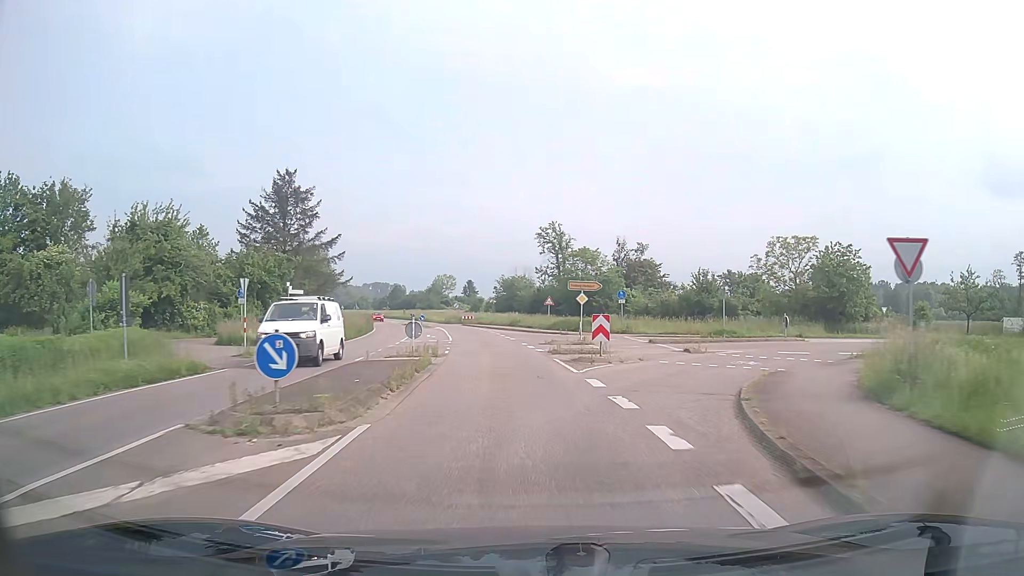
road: secondary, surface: asphalt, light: Day
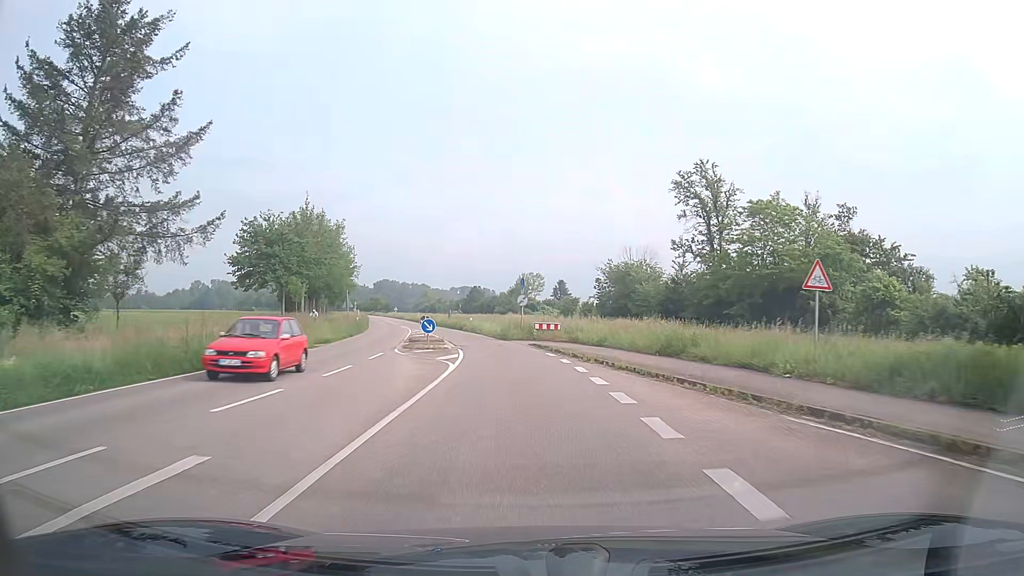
(-3.0, +41.7) m; -8°
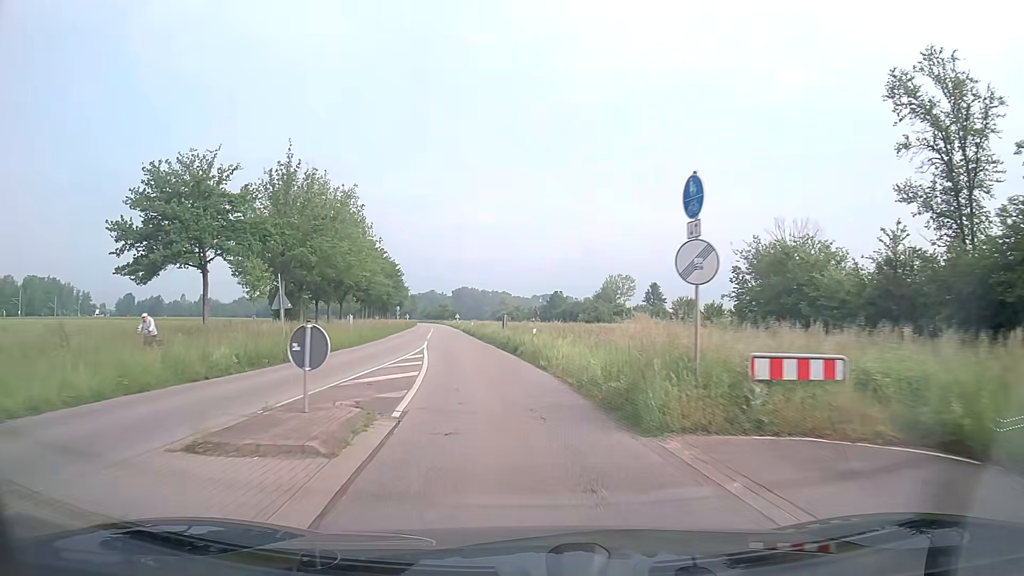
(-1.4, +26.5) m; -8°
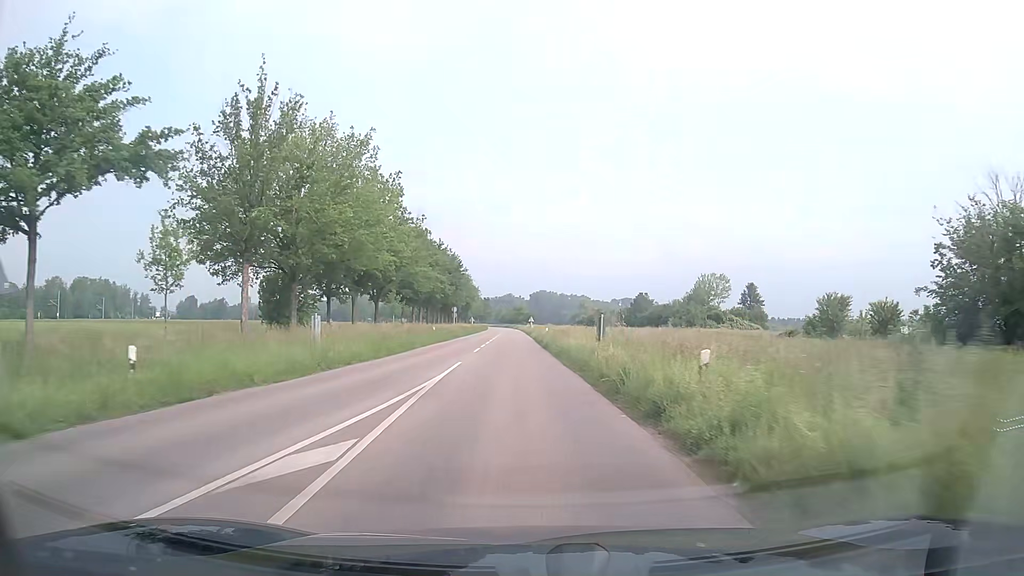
(-0.9, +18.3) m; -7°
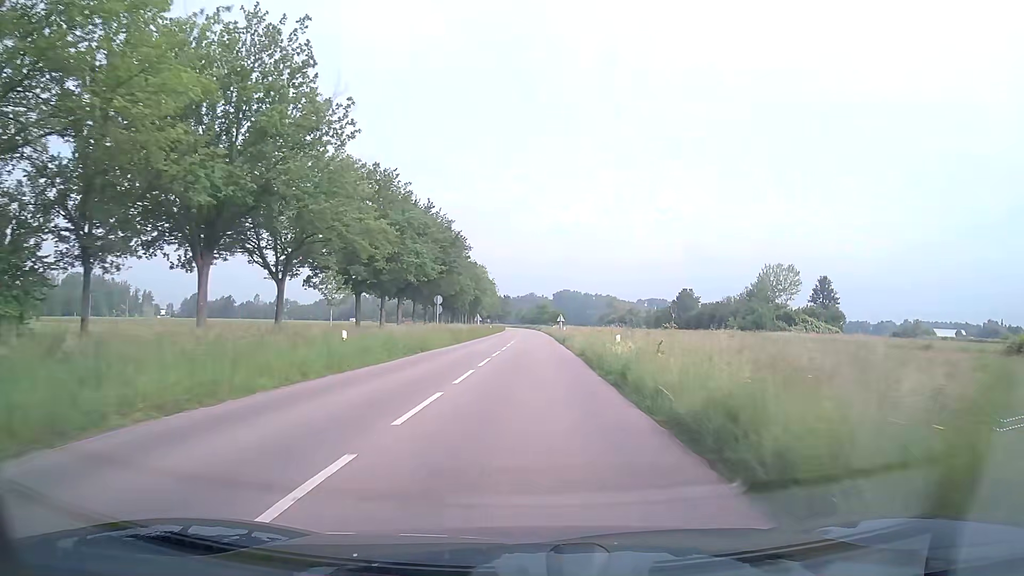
(-0.5, +29.2) m; -2°
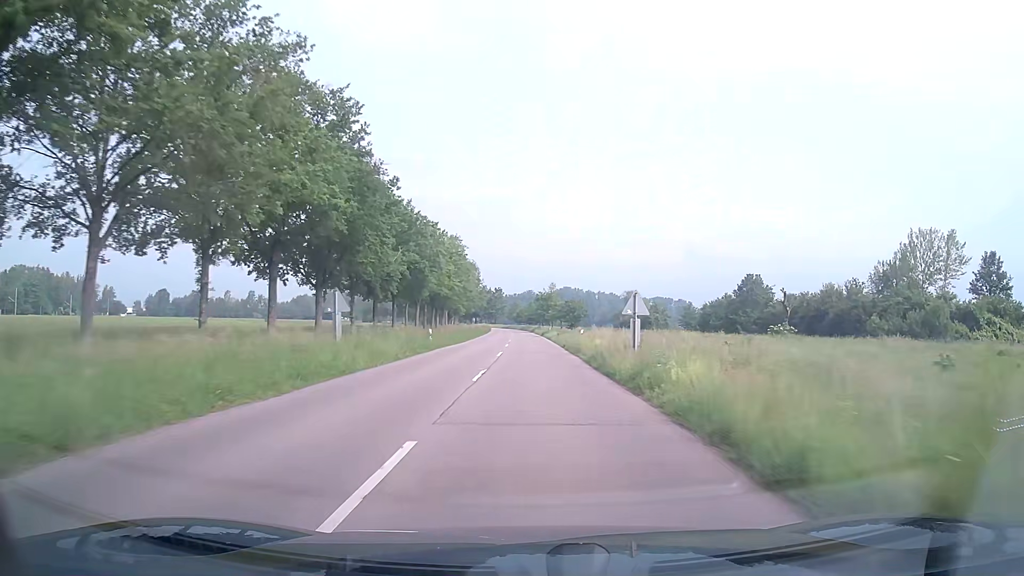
(+0.2, +53.5) m; 0°
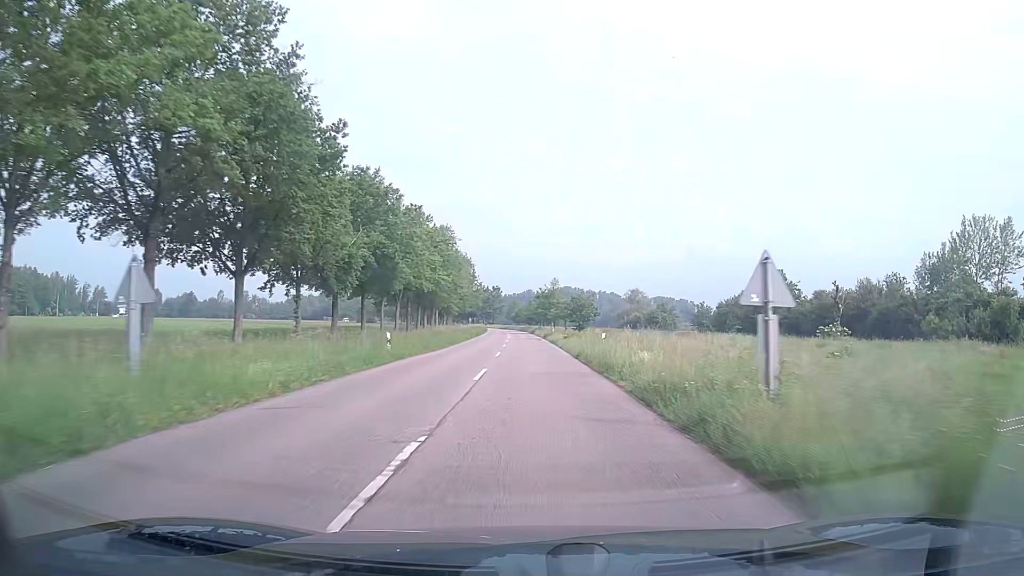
(0.0, +11.3) m; 0°
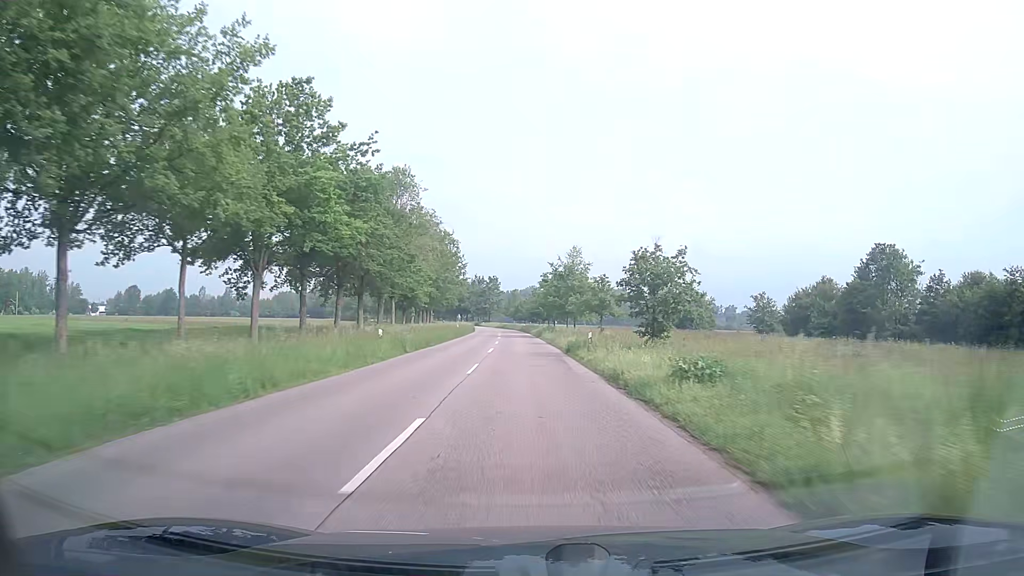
(-0.1, +35.2) m; 0°
(0, +10) (0, +20) (0, +30) (0, +40) (-1, +50) (-1, +60) (-1, +70) (-2, +80) (-2, +90) (-3, +100) m
